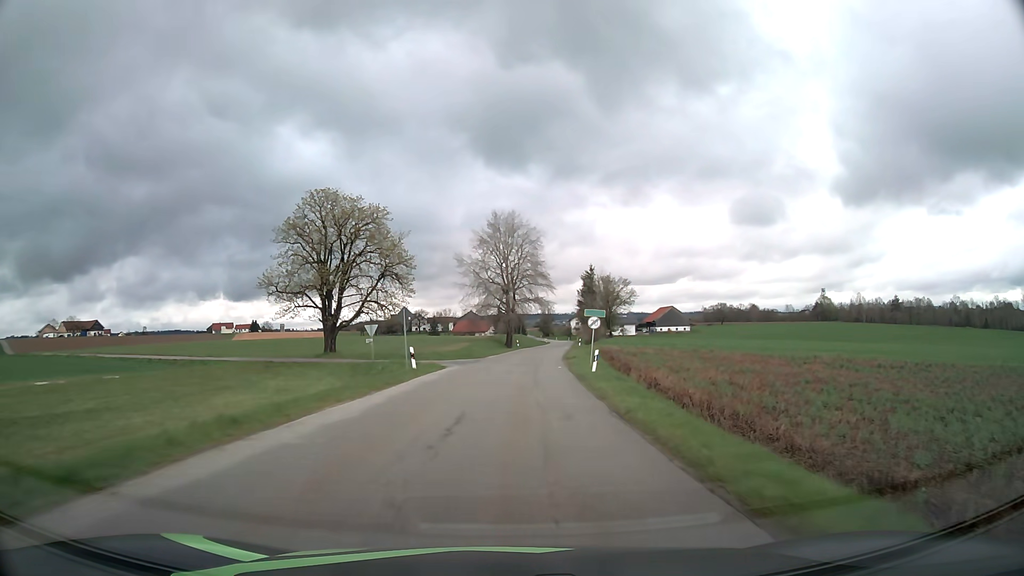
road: tertiary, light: Day
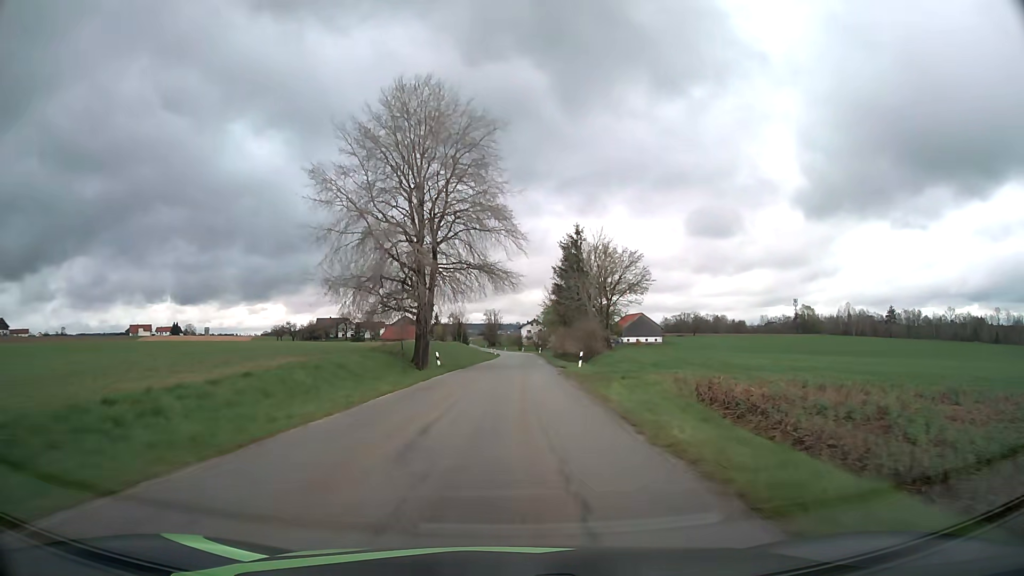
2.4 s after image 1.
(+2.0, +47.3) m; +5°
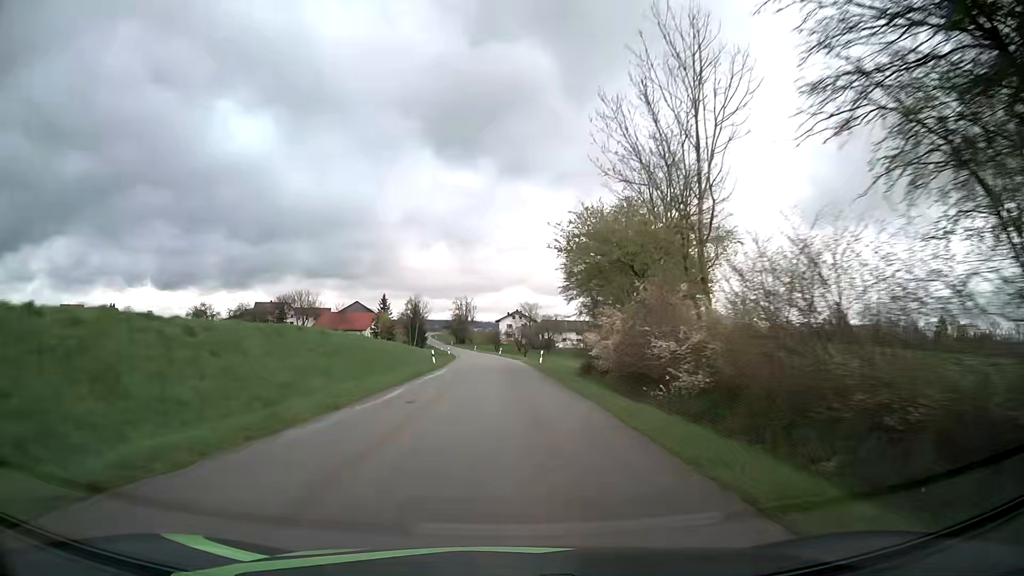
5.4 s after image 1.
(+1.8, +61.1) m; +2°
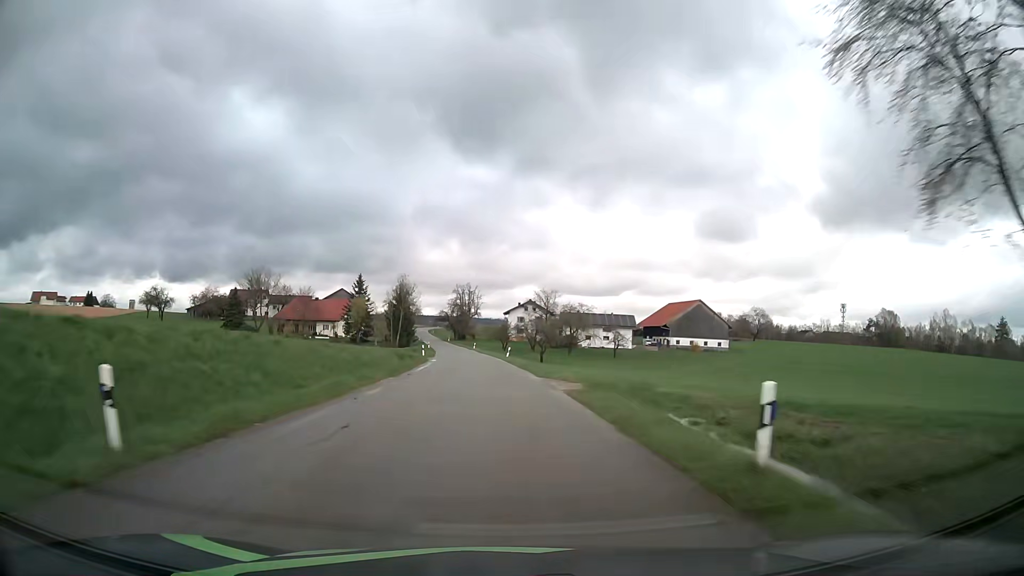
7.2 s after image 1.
(-0.3, +37.1) m; -1°
(0, +10) (0, +20) (-1, +30) (-1, +40) (-2, +50) (-3, +60) (-4, +70) (-5, +80) (-6, +90) (-7, +100) m
